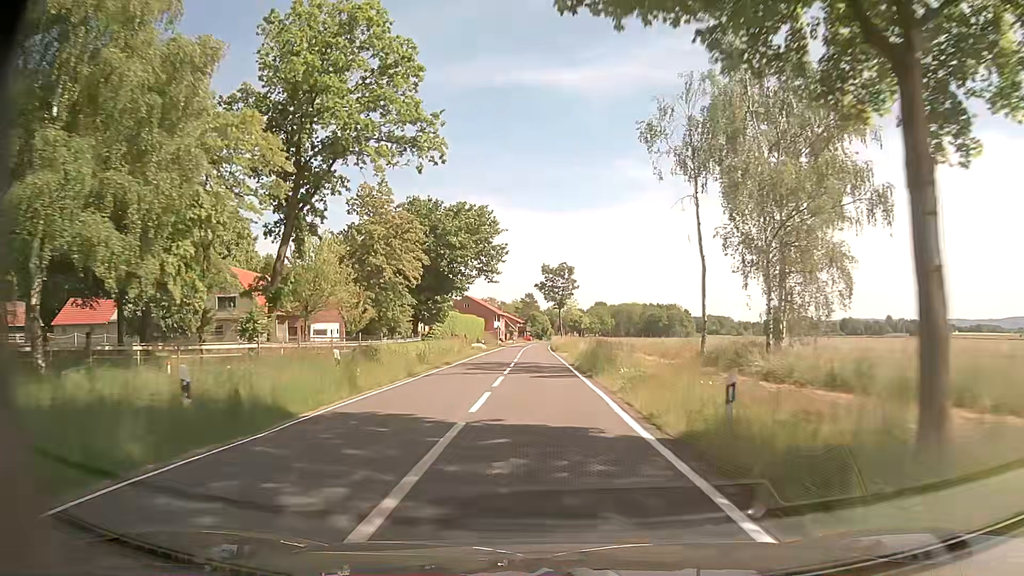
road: tertiary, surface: asphalt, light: Day
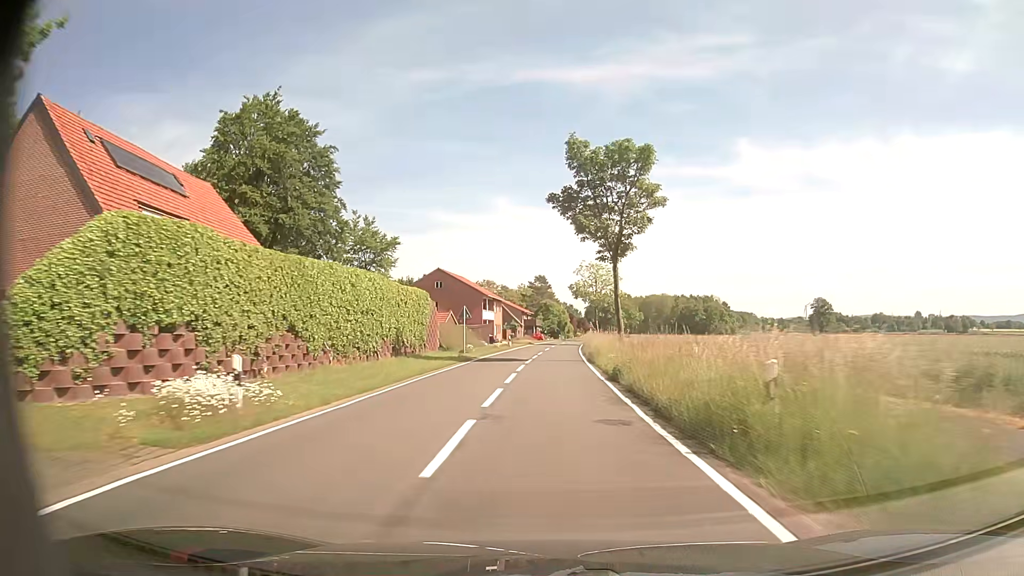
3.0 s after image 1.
(-0.6, +53.9) m; -1°
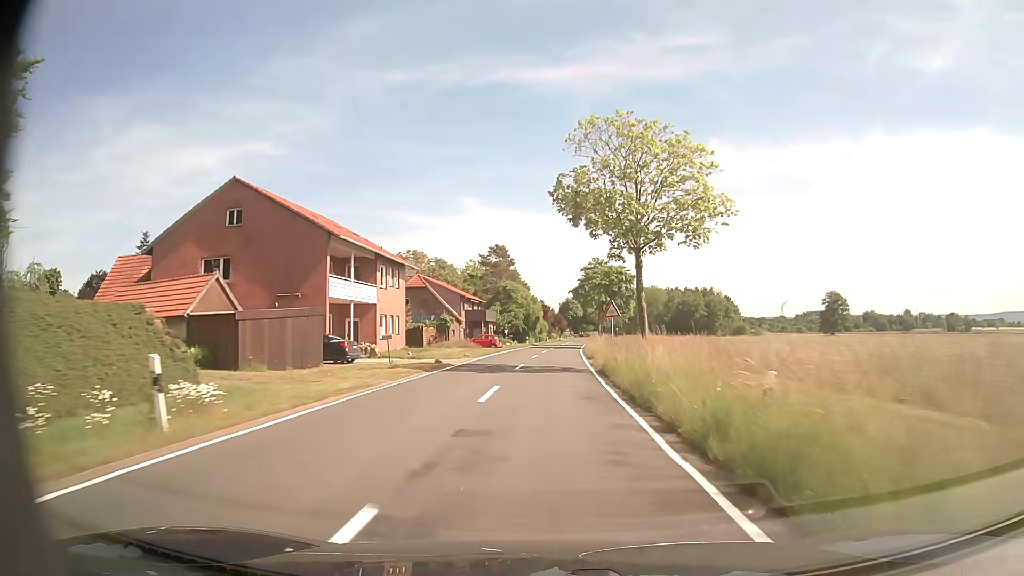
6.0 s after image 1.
(+1.0, +54.0) m; +2°
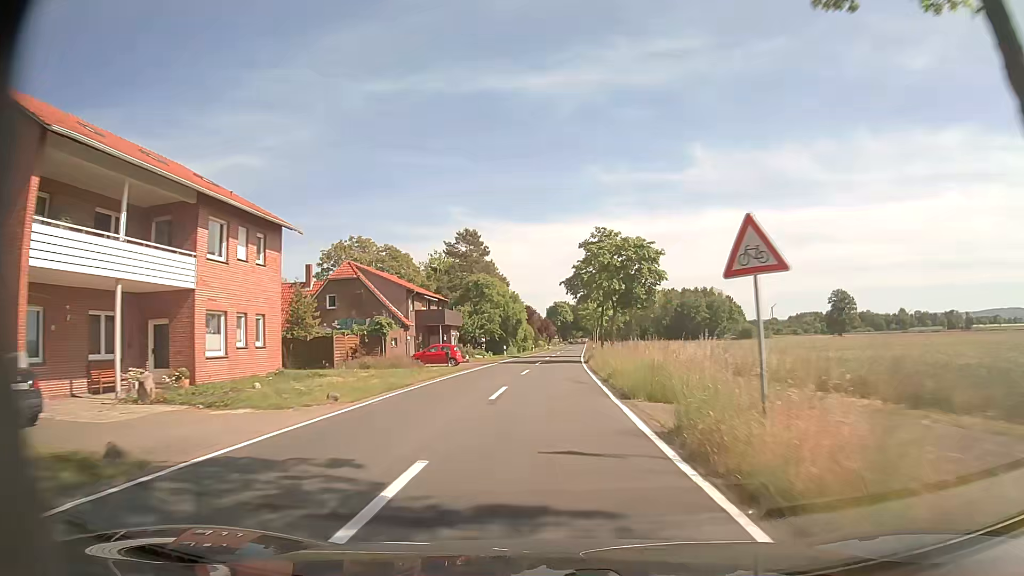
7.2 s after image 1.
(+0.2, +21.6) m; +1°
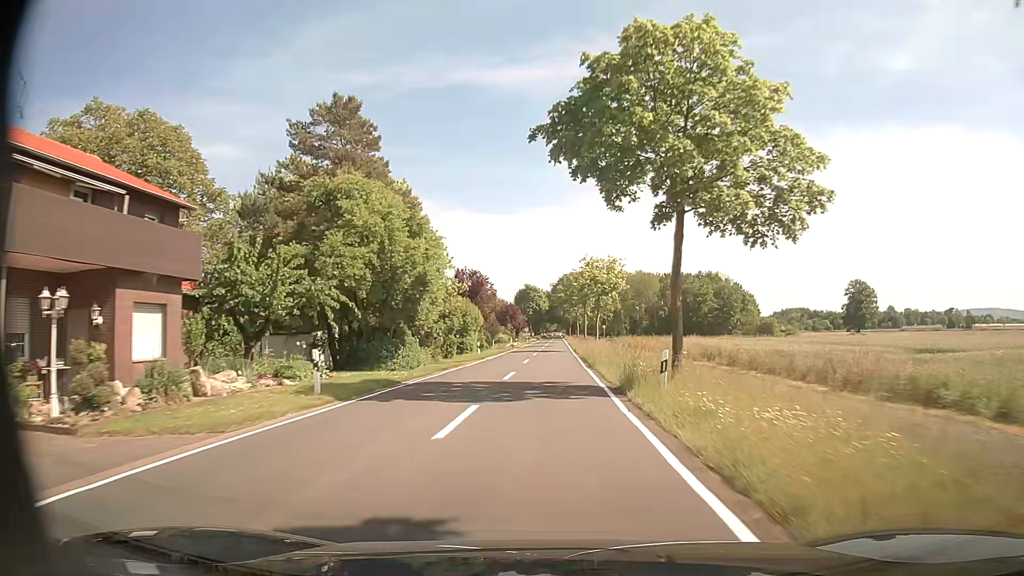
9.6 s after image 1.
(+0.9, +43.1) m; +3°
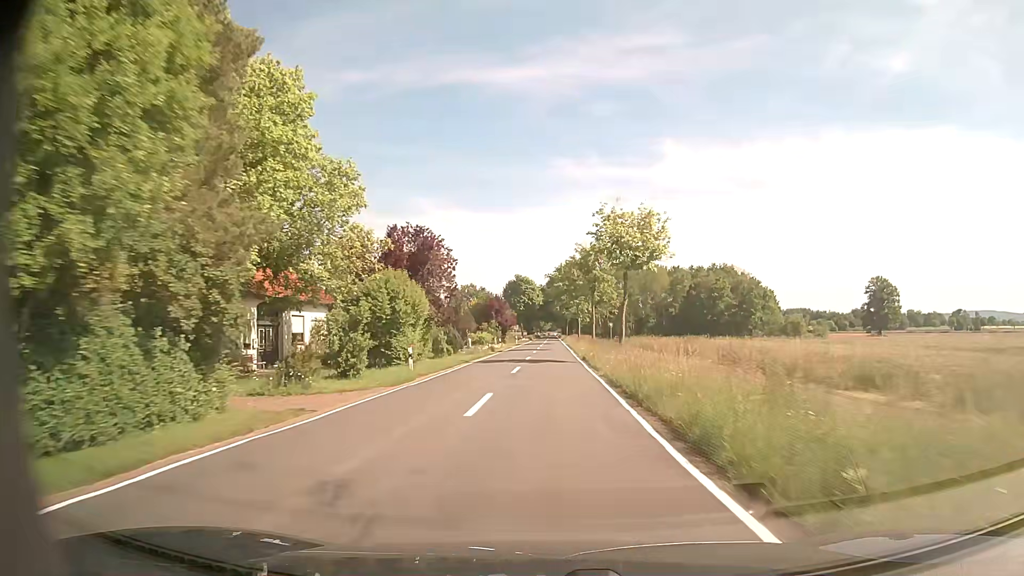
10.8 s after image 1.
(0.0, +21.6) m; 0°
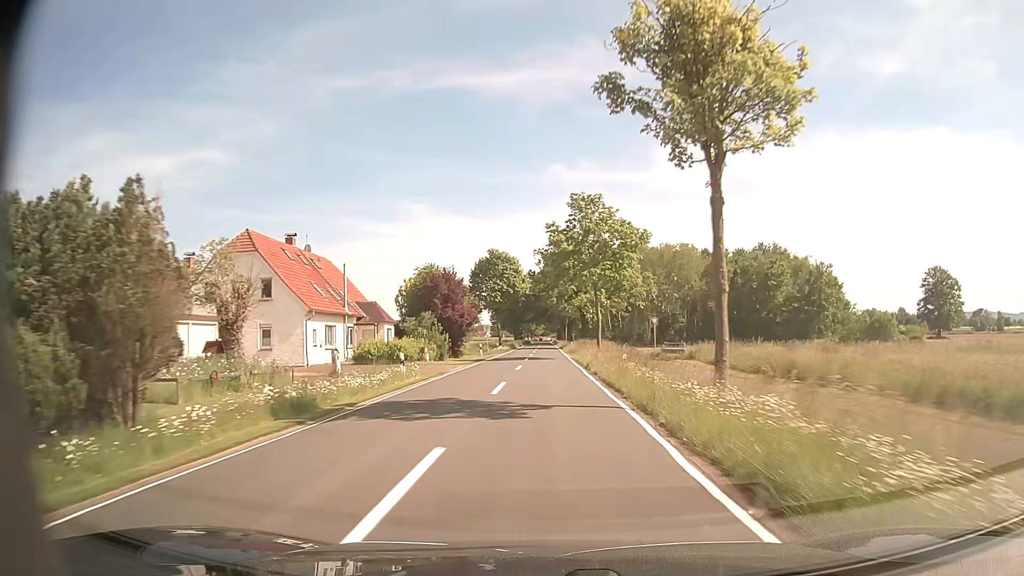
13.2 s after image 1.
(+0.3, +43.1) m; +1°
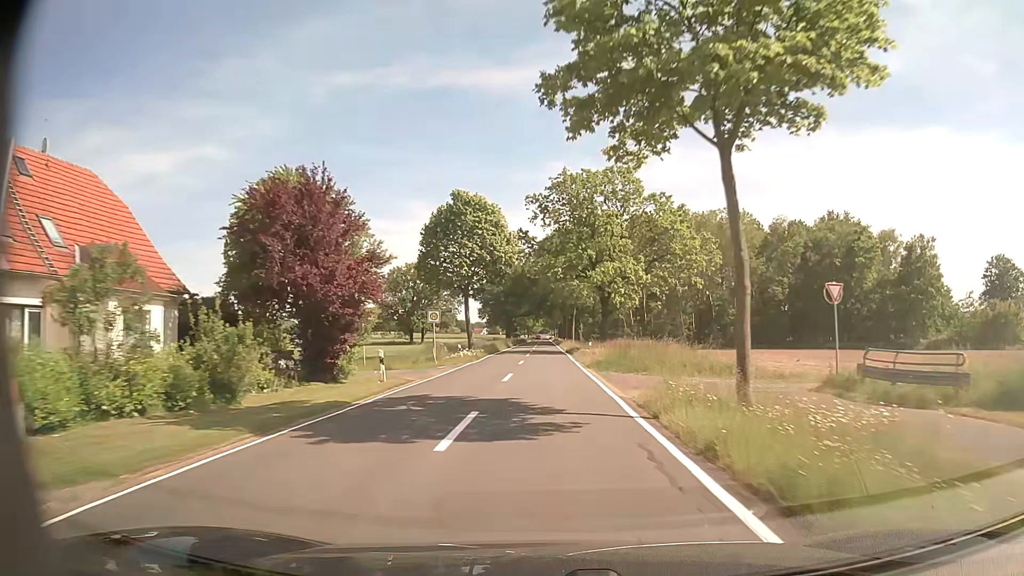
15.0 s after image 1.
(0.0, +32.3) m; 0°
(0, +10) (0, +20) (0, +30) (0, +40) (0, +50) (0, +60) (0, +70) (0, +80) (0, +90) (0, +100) m
